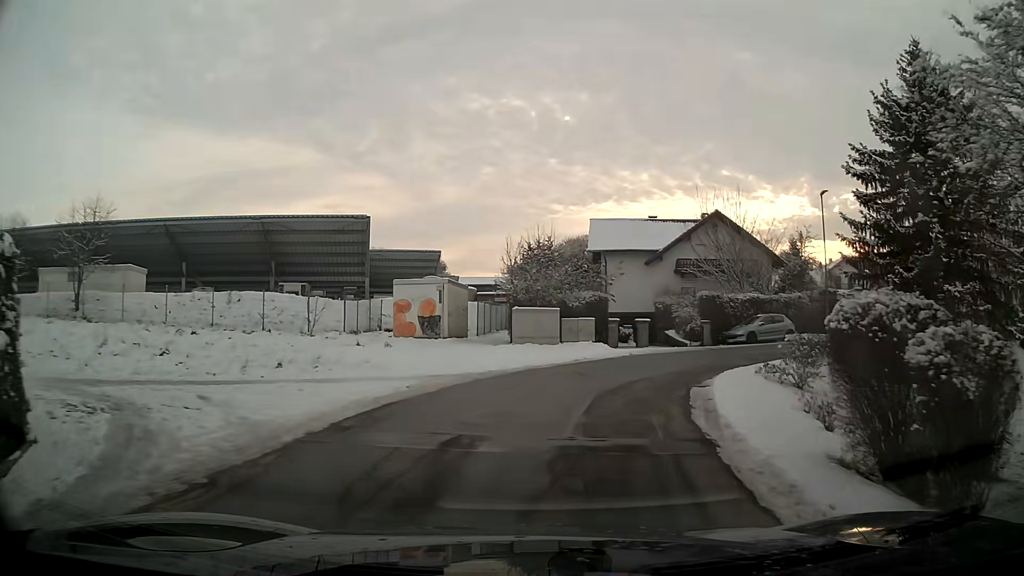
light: Day
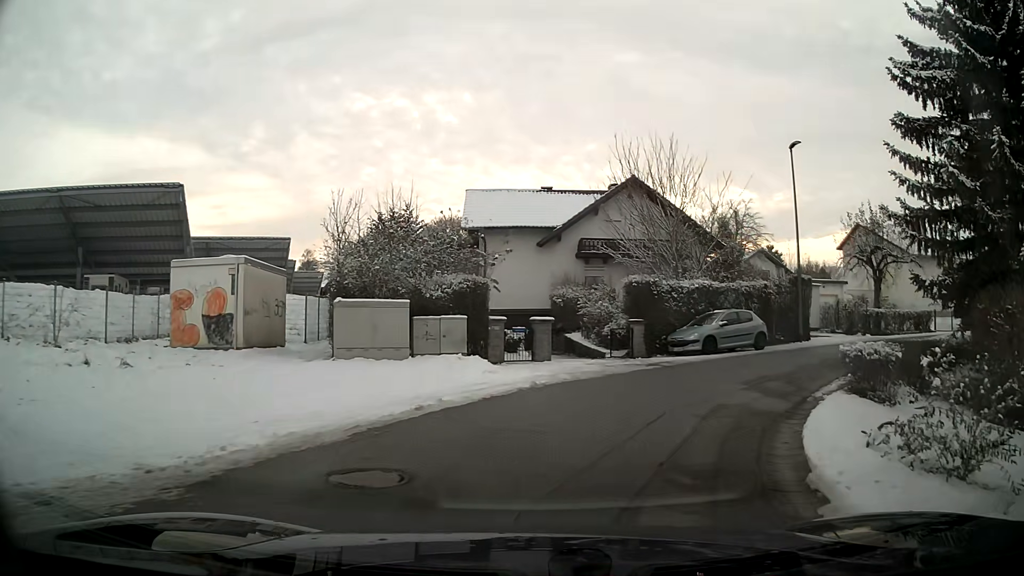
(+1.3, +11.3) m; +14°
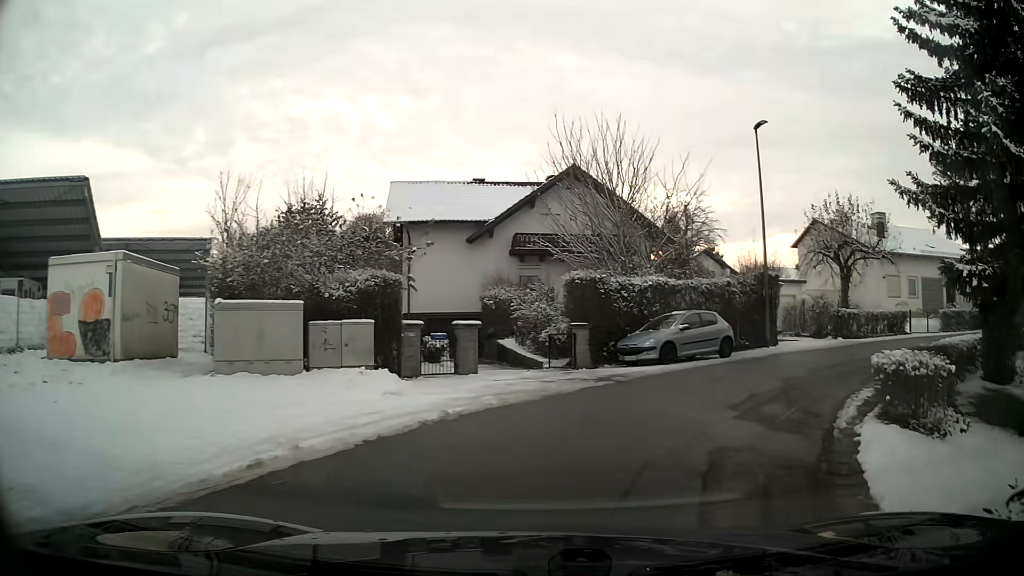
(+0.2, +3.5) m; +5°
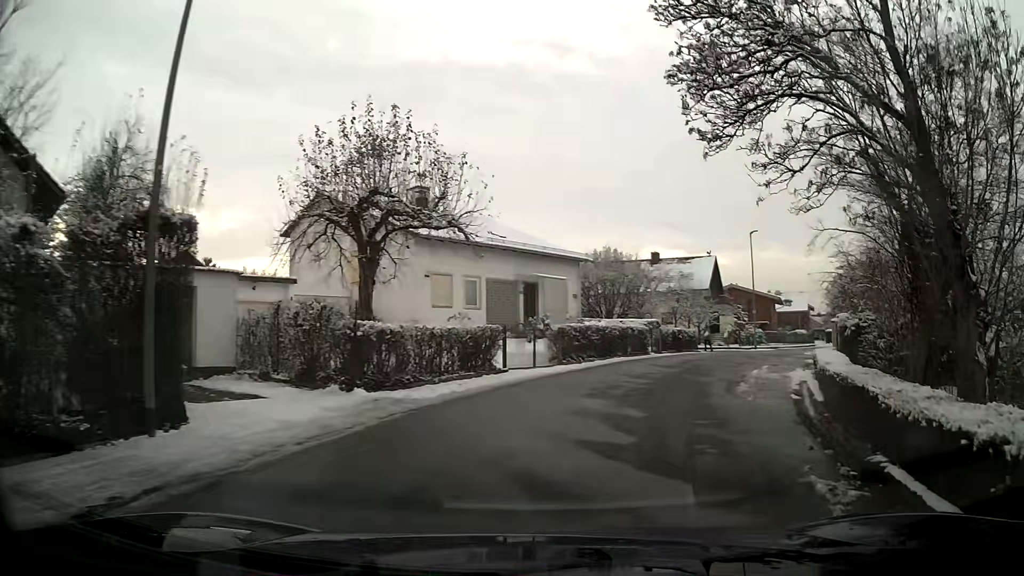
(+6.0, +15.2) m; +44°
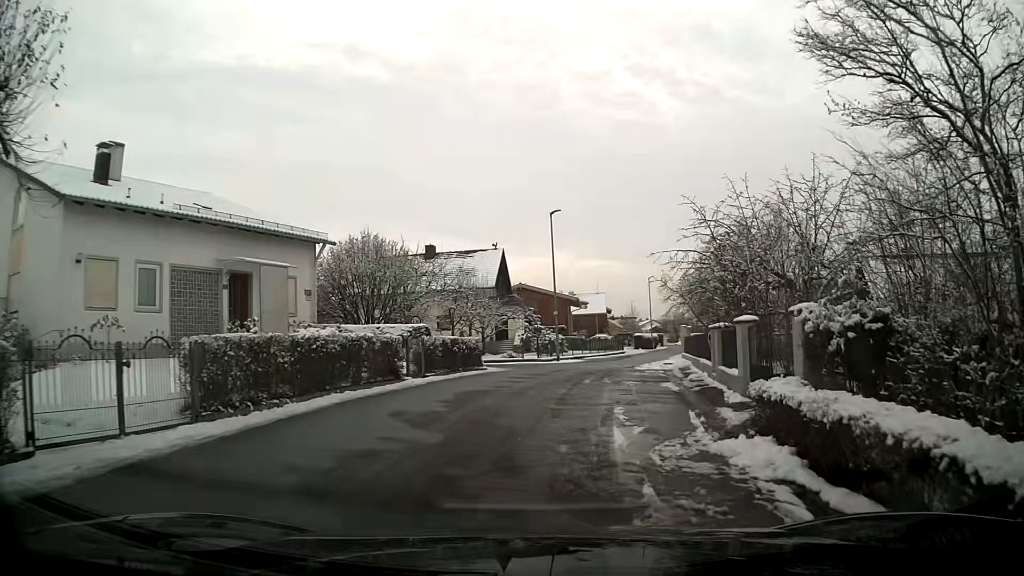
(+1.7, +10.4) m; +16°
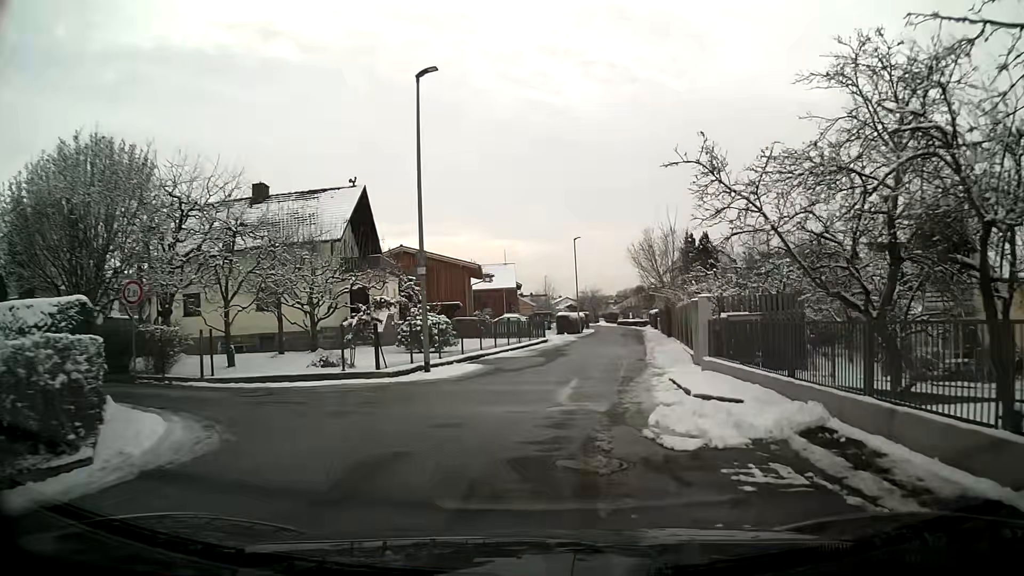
(+1.4, +19.1) m; +8°
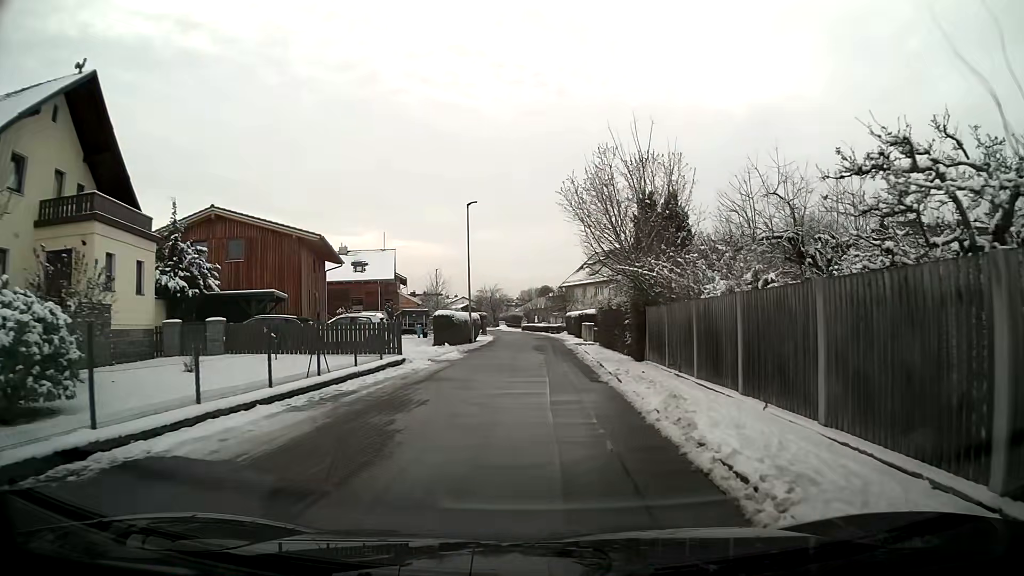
(+1.3, +18.4) m; +8°
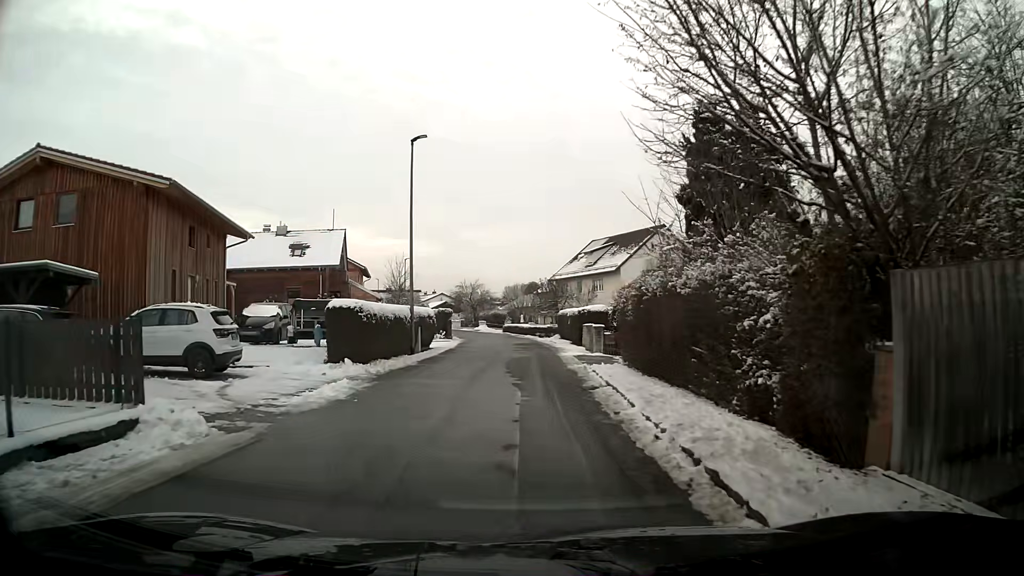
(+0.1, +14.2) m; 0°
(0, +10) (0, +20) (0, +30) (-1, +40) (-2, +50) (-4, +60) (-6, +69) (-10, +79) (-14, +88) (-19, +97) m
